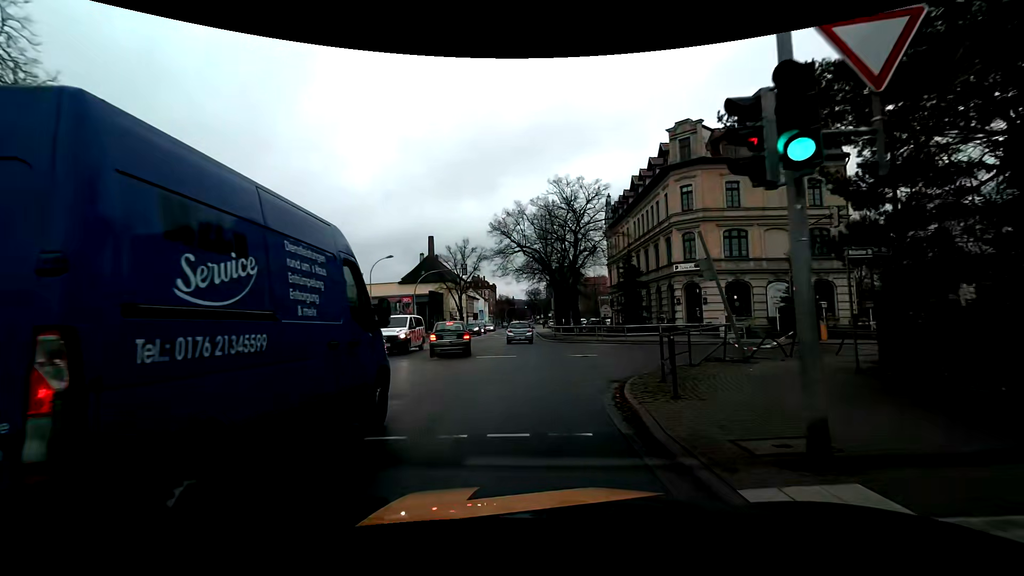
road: tertiary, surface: asphalt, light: Day
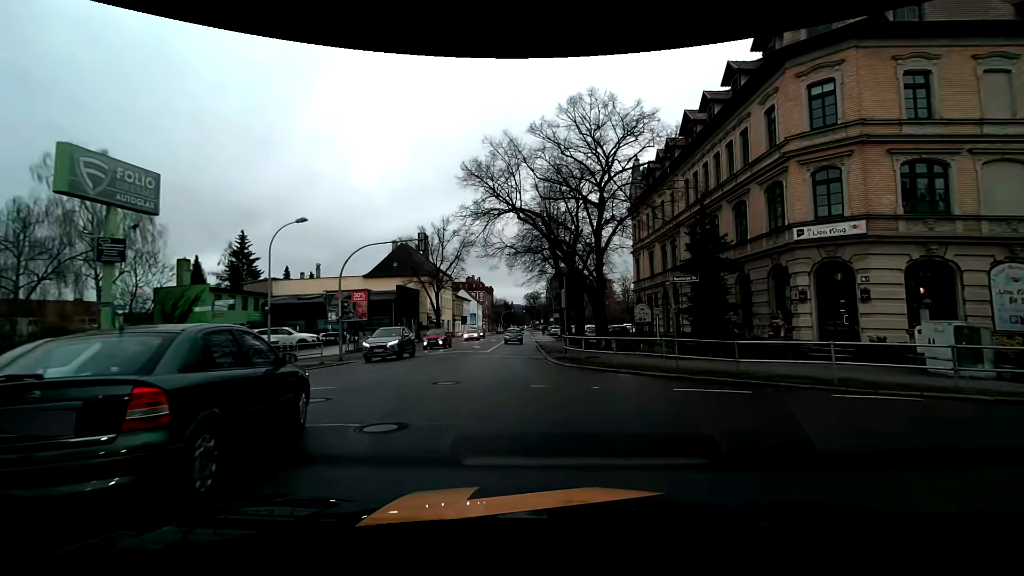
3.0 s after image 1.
(+0.1, +16.5) m; 0°
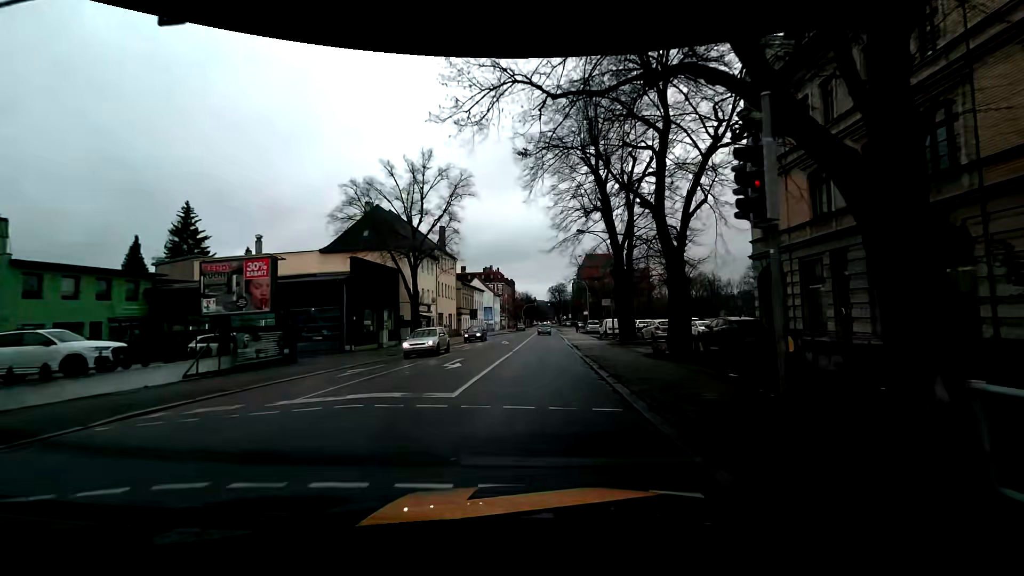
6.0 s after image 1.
(-0.6, +21.2) m; -2°
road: primary
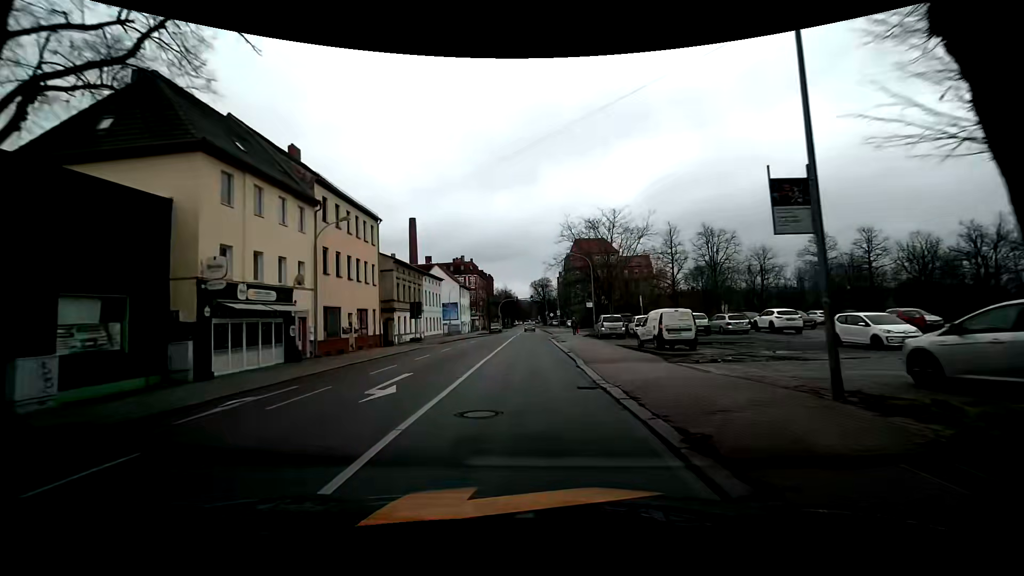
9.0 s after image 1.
(+0.7, +26.5) m; +2°
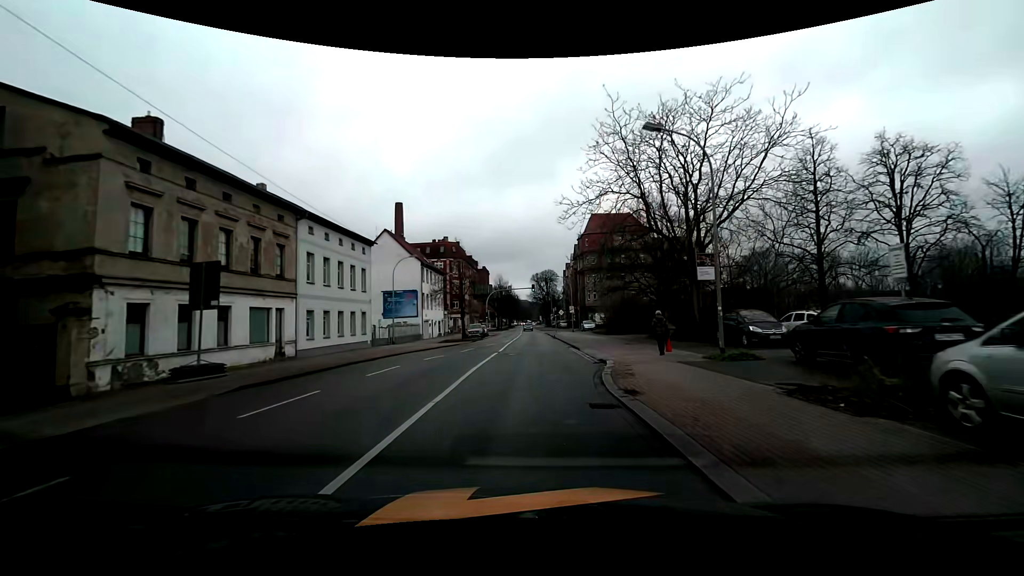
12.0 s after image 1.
(-0.3, +31.4) m; 0°
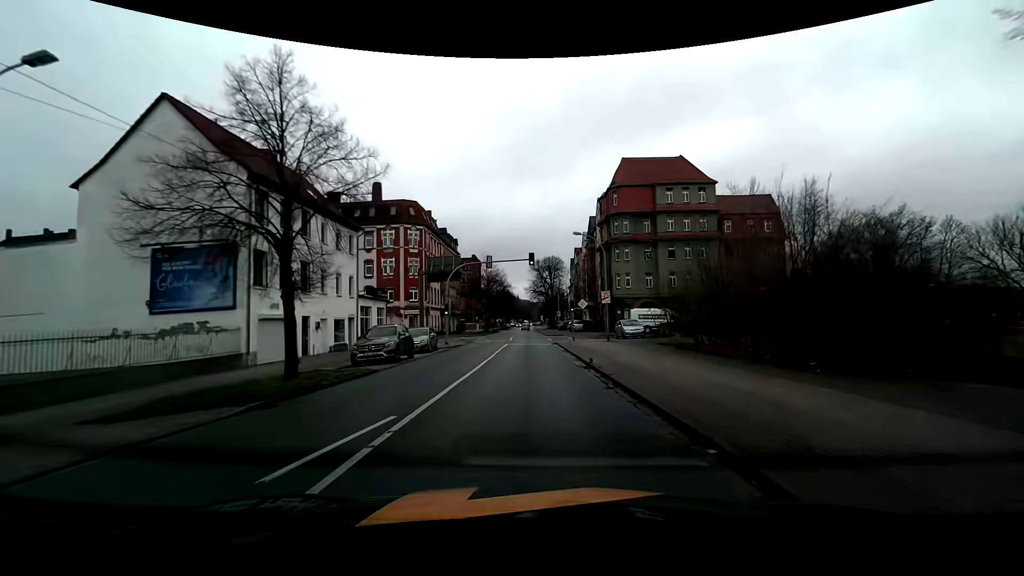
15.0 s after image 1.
(+0.2, +33.5) m; 0°
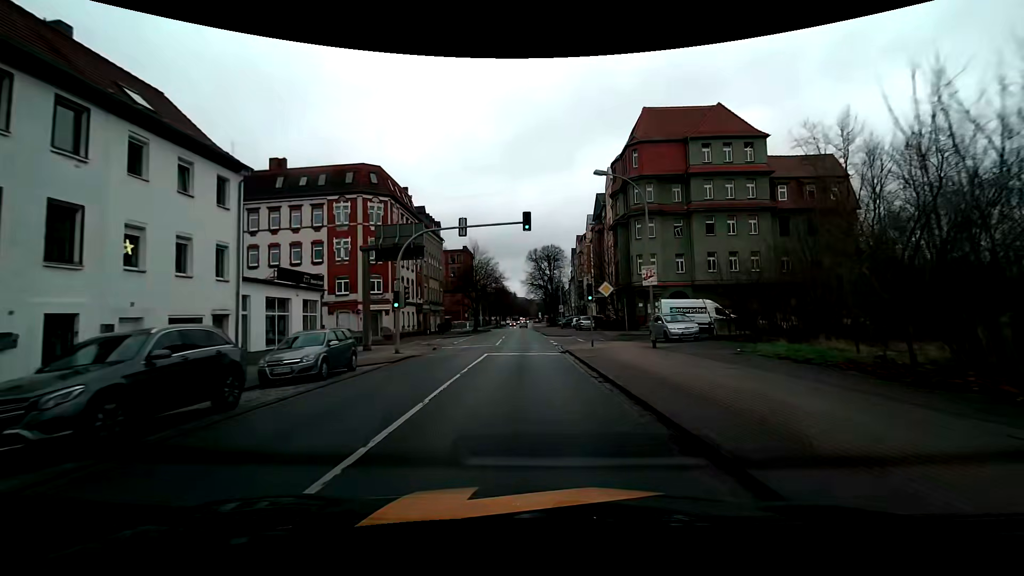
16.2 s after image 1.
(0.0, +14.1) m; 0°
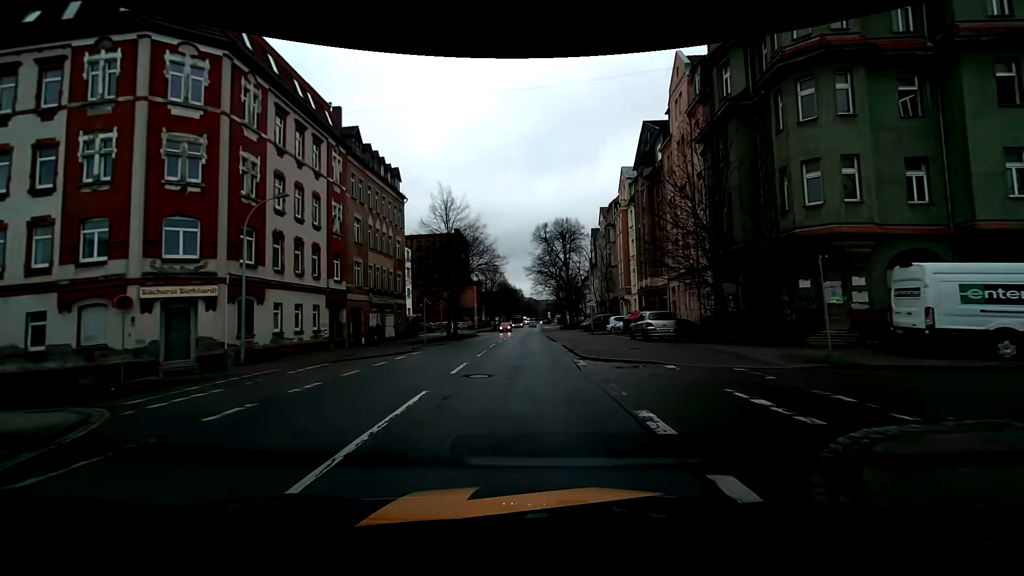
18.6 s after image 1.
(-0.1, +27.9) m; 0°
(0, +10) (0, +20) (0, +30) (0, +40) (0, +50) (0, +60) (0, +70) (0, +80) (0, +90) (0, +100) m
